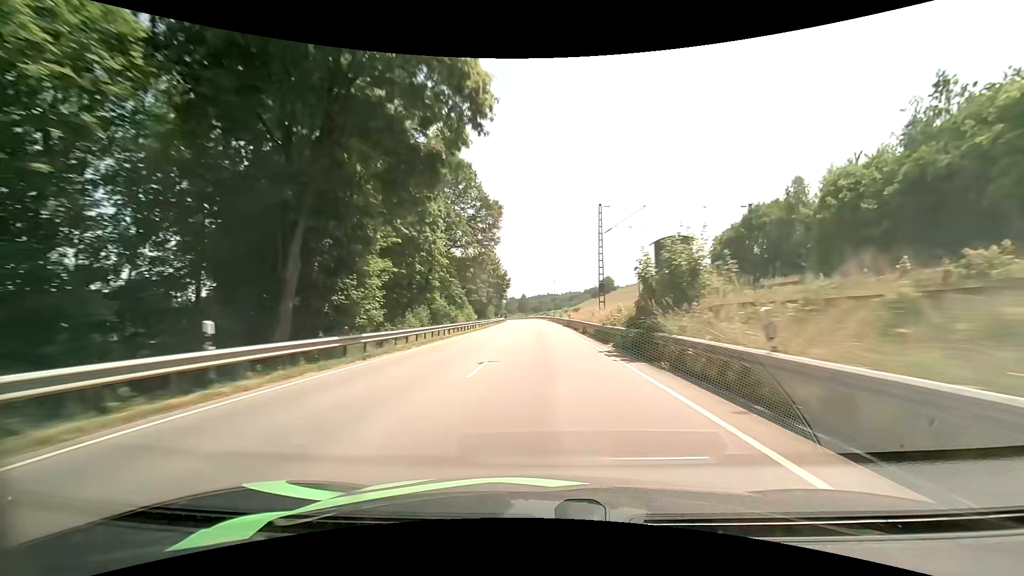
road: primary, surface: asphalt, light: Day
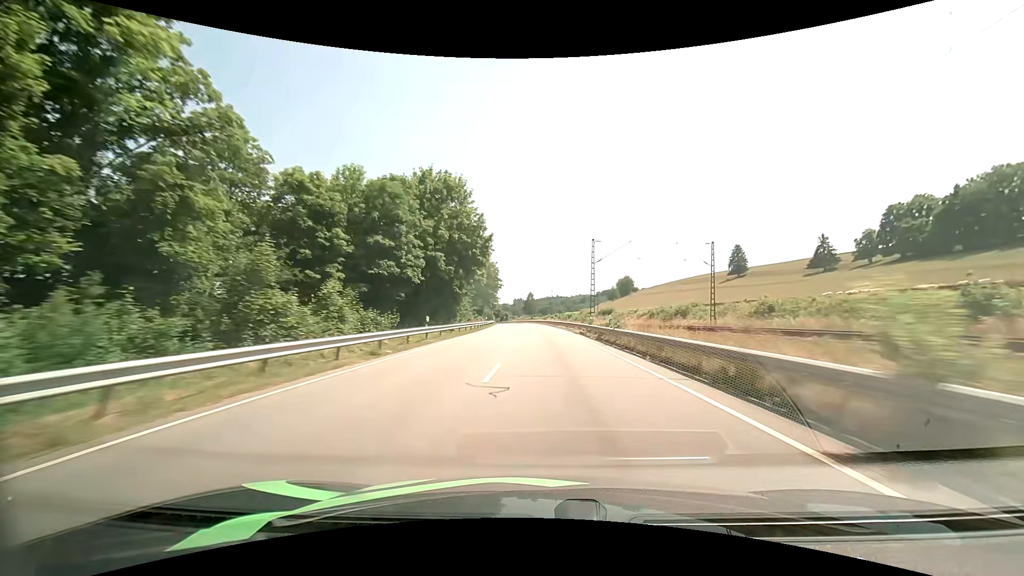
(-0.6, +62.0) m; -1°
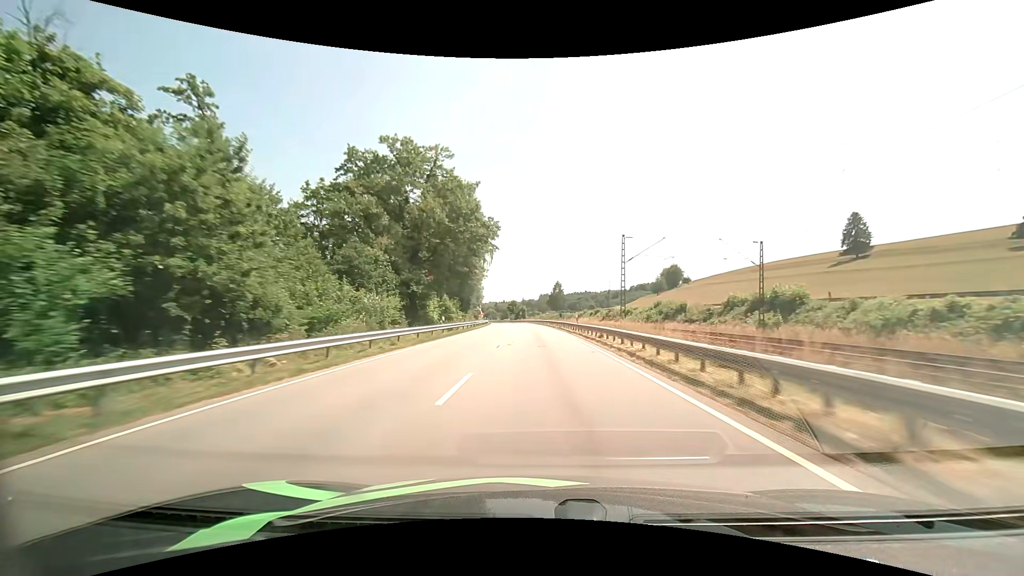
(-1.1, +76.1) m; -3°
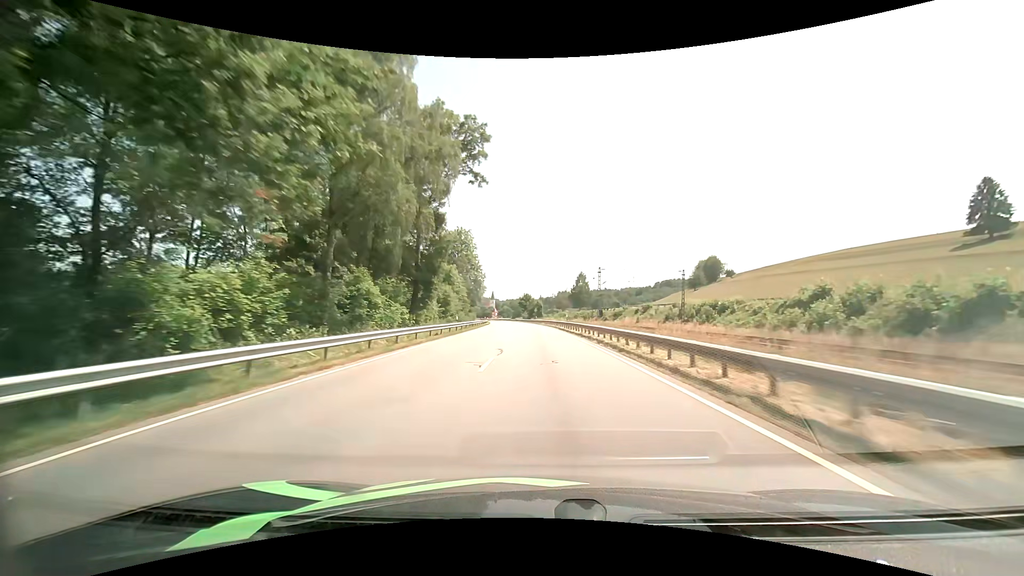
(-0.8, +44.8) m; -2°
(0, +10) (0, +20) (0, +30) (-1, +40) (-1, +50) (-1, +60) (-2, +70) (-2, +80) (-3, +90) (-4, +100) m
